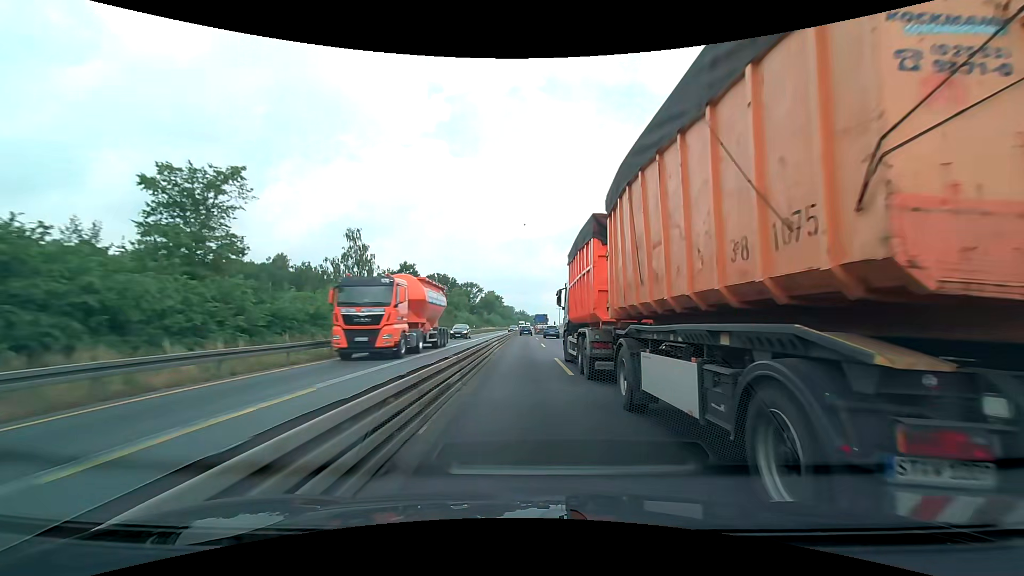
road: motorway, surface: concrete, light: Day
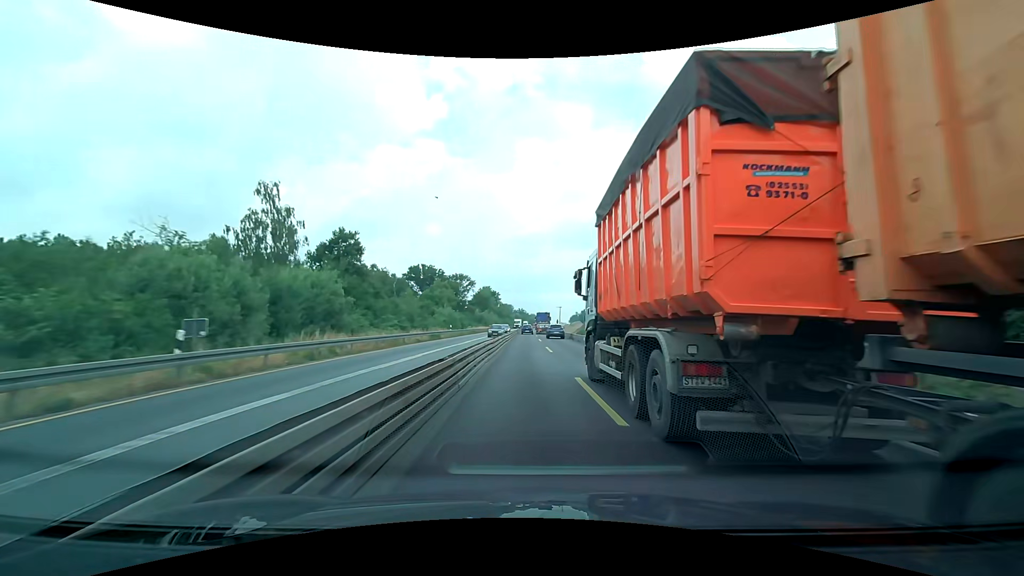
(0.0, +25.7) m; 0°
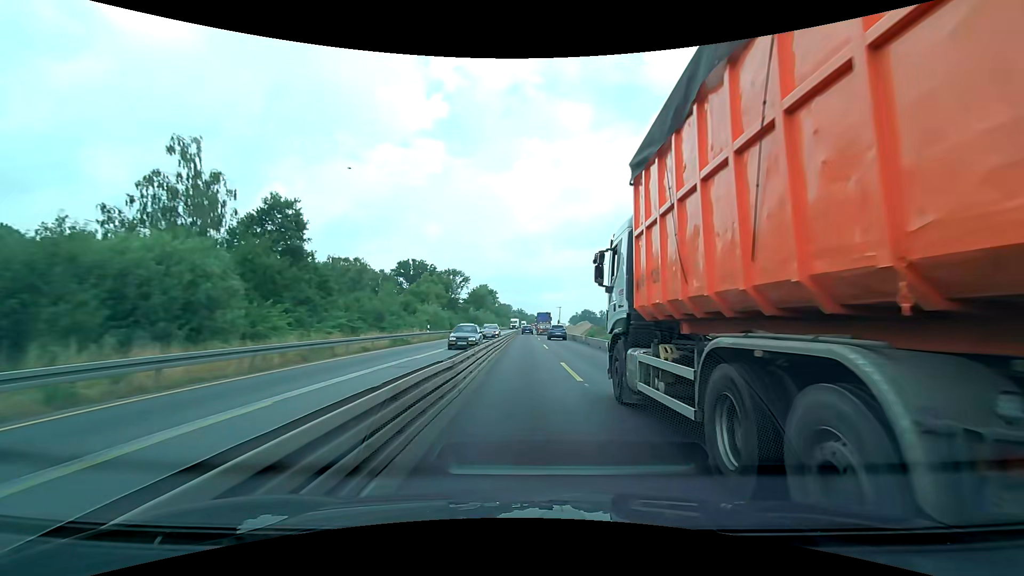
(0.0, +12.9) m; 0°
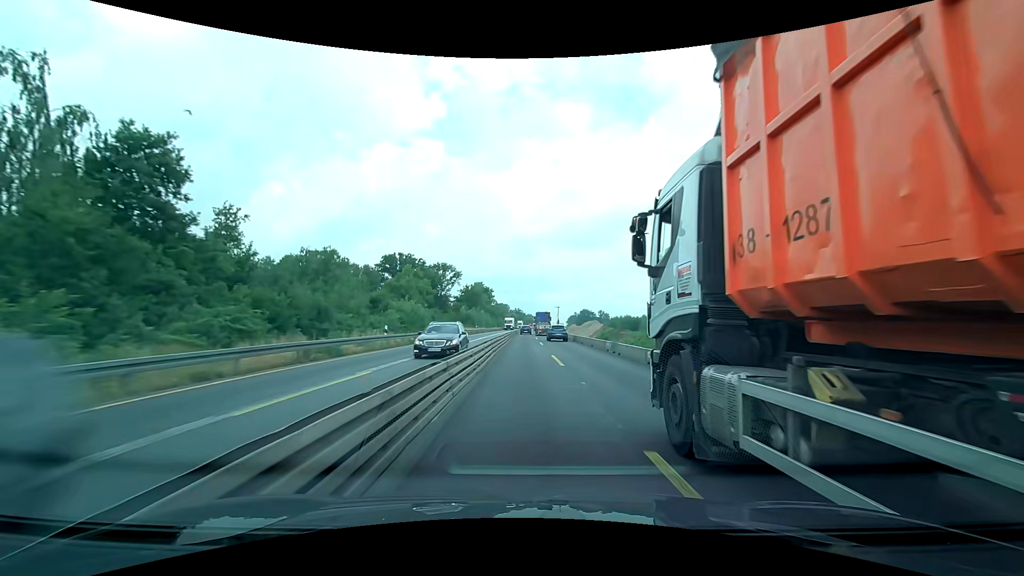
(0.0, +12.9) m; 0°
